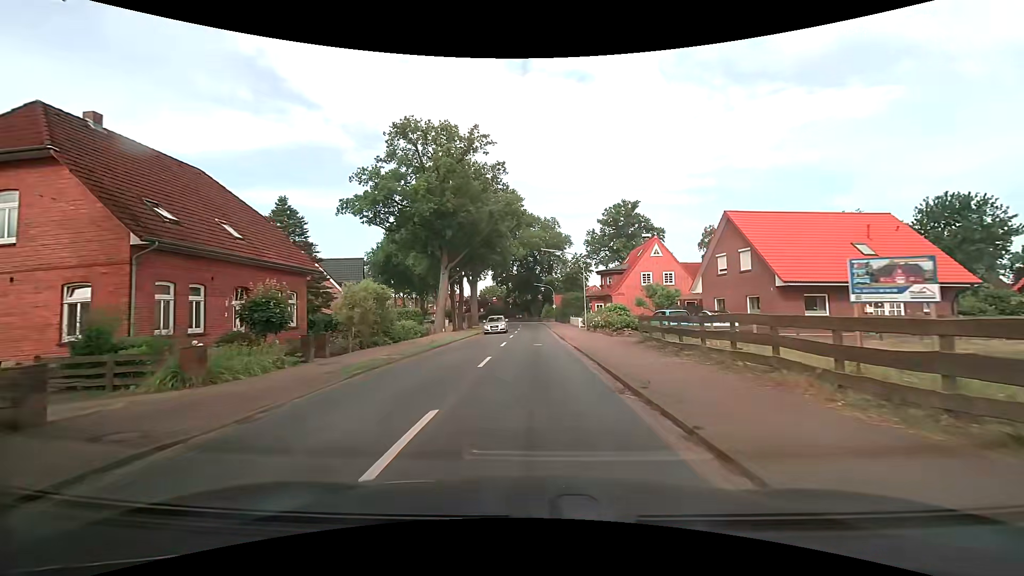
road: secondary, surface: asphalt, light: Day
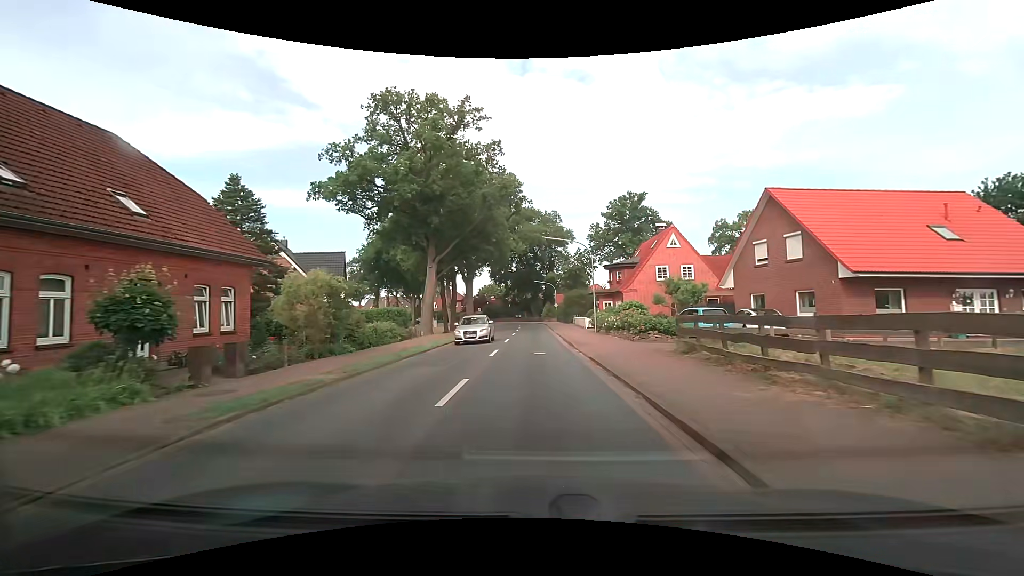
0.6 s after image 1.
(0.0, +5.7) m; +1°
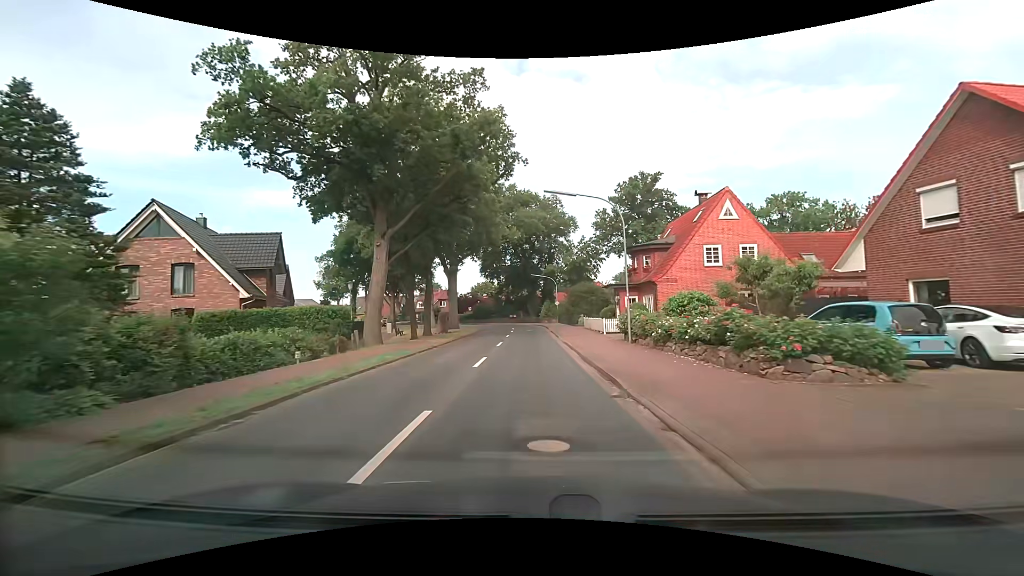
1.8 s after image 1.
(-0.1, +12.4) m; 0°
